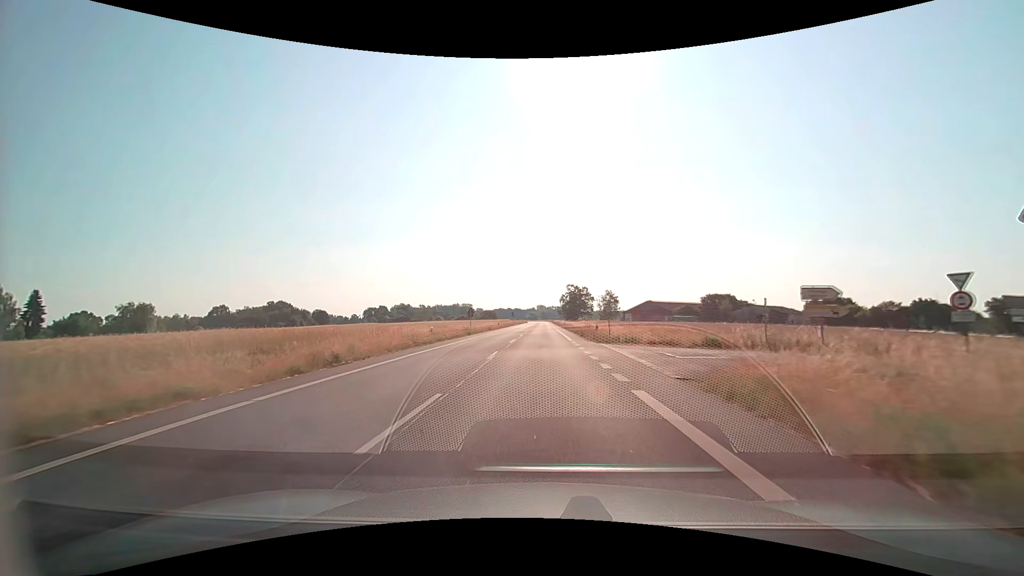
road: secondary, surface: asphalt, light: Day
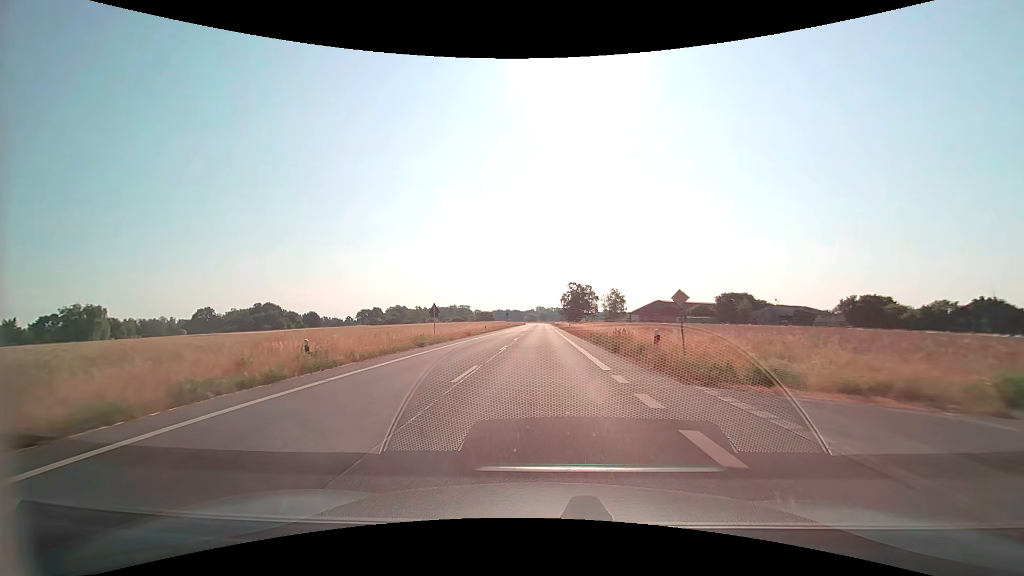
(-0.1, +18.3) m; 0°
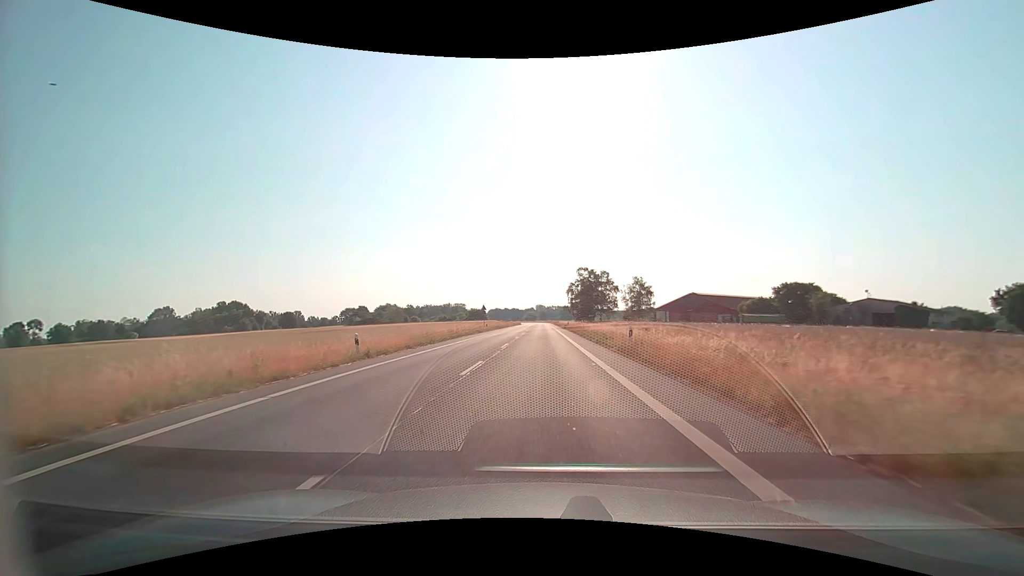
(0.0, +46.1) m; 0°
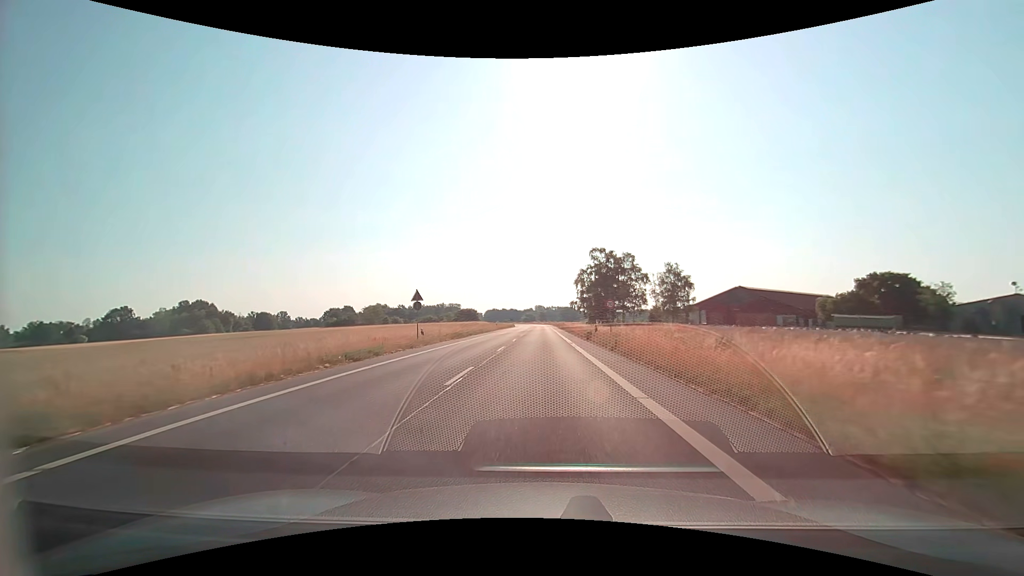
(+0.1, +37.1) m; 0°
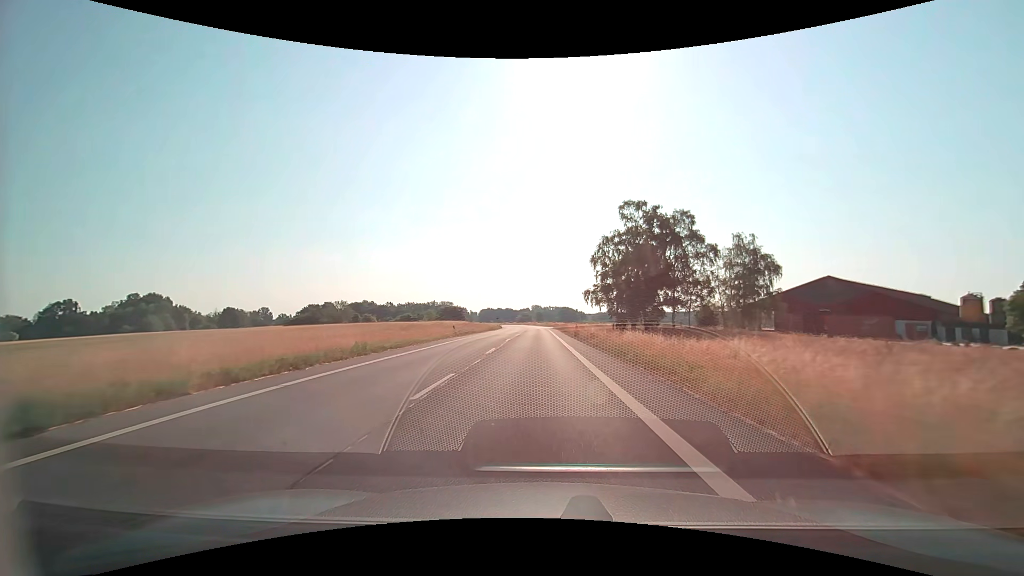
(+0.2, +37.7) m; 0°
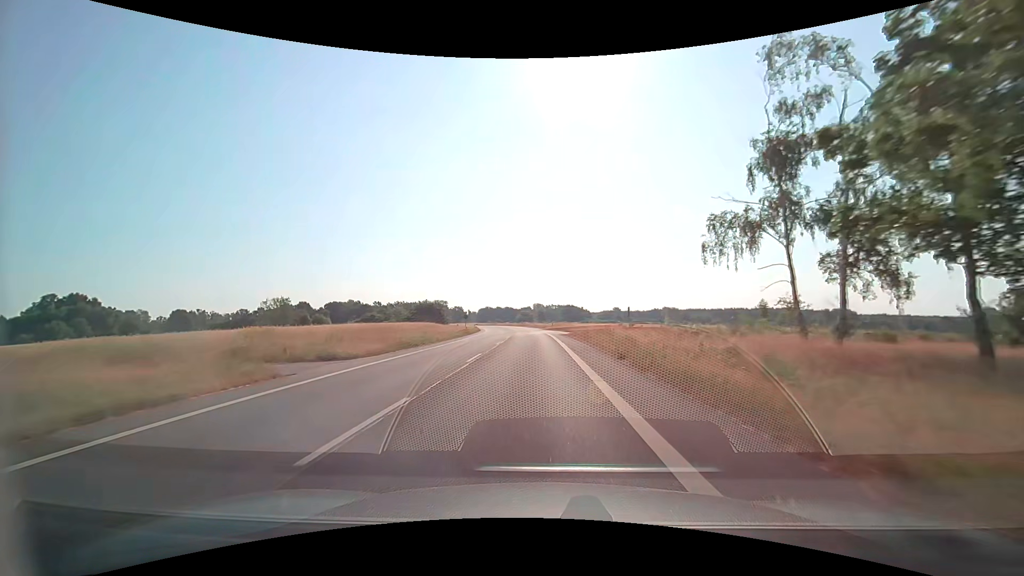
(0.0, +51.5) m; 0°
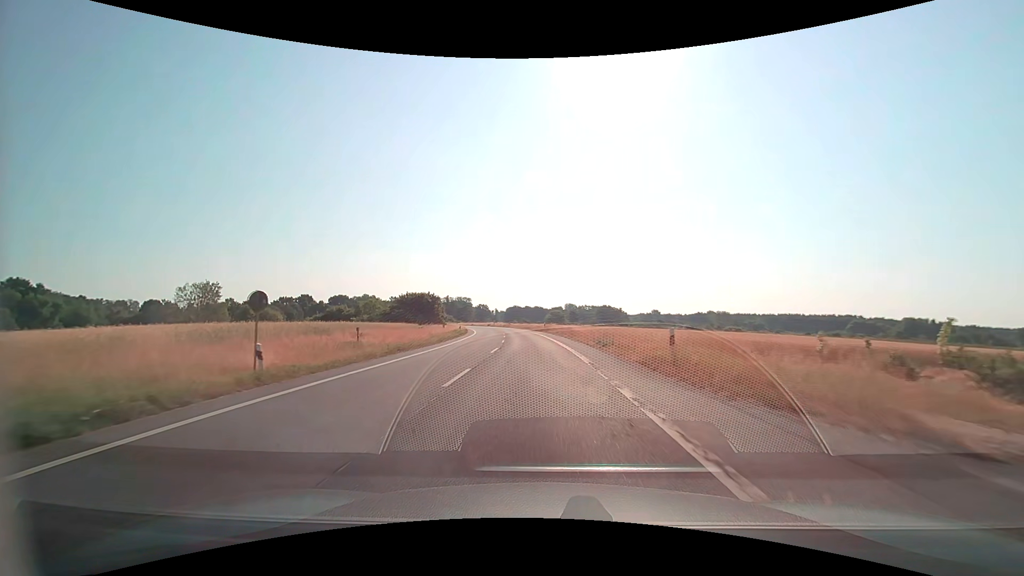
(-1.1, +53.4) m; -3°
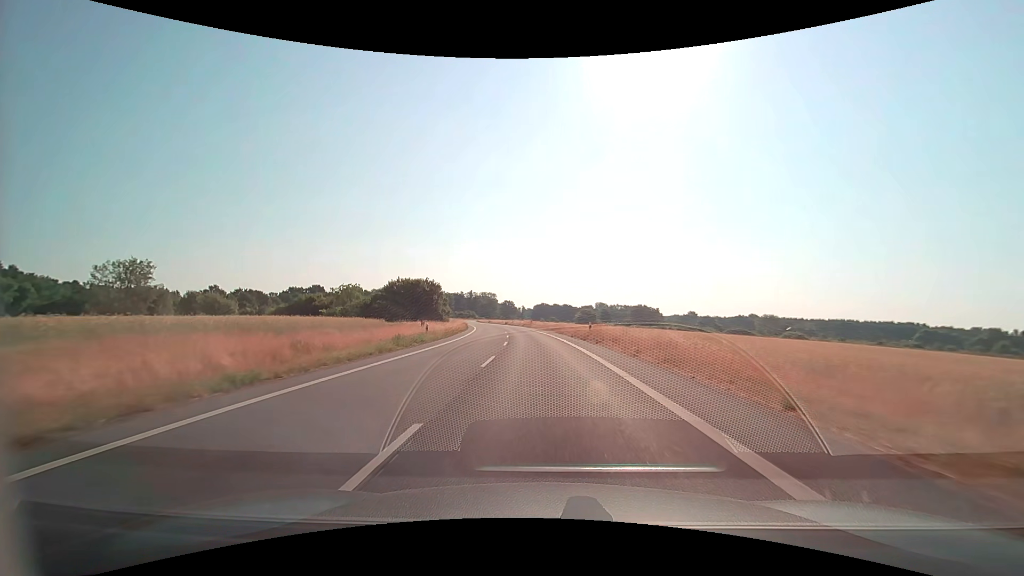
(-1.0, +31.8) m; -3°
(0, +10) (0, +20) (-1, +30) (-1, +40) (-2, +50) (-3, +60) (-4, +70) (-5, +80) (-7, +90) (-8, +100) m
